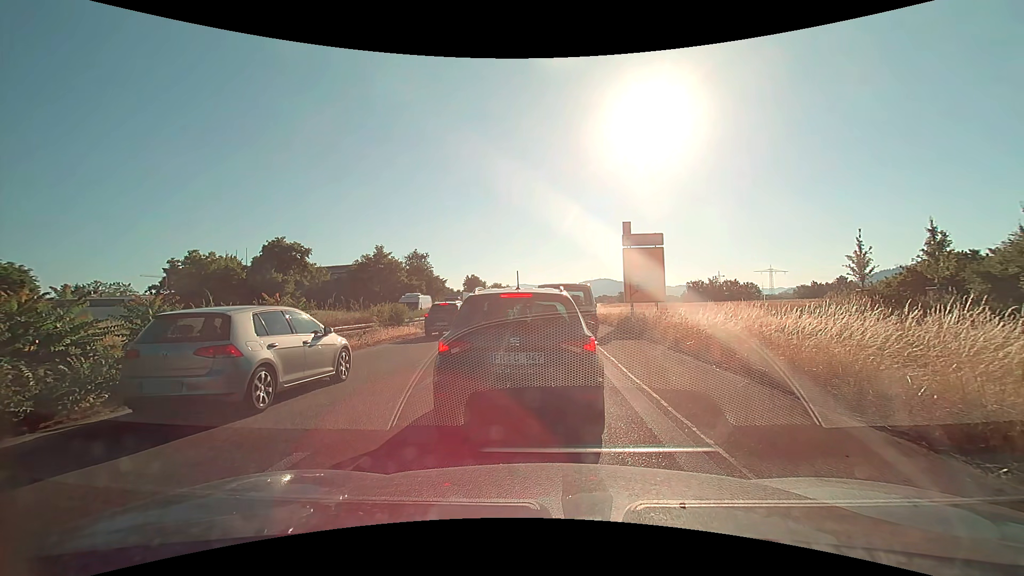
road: trunk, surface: asphalt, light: Day
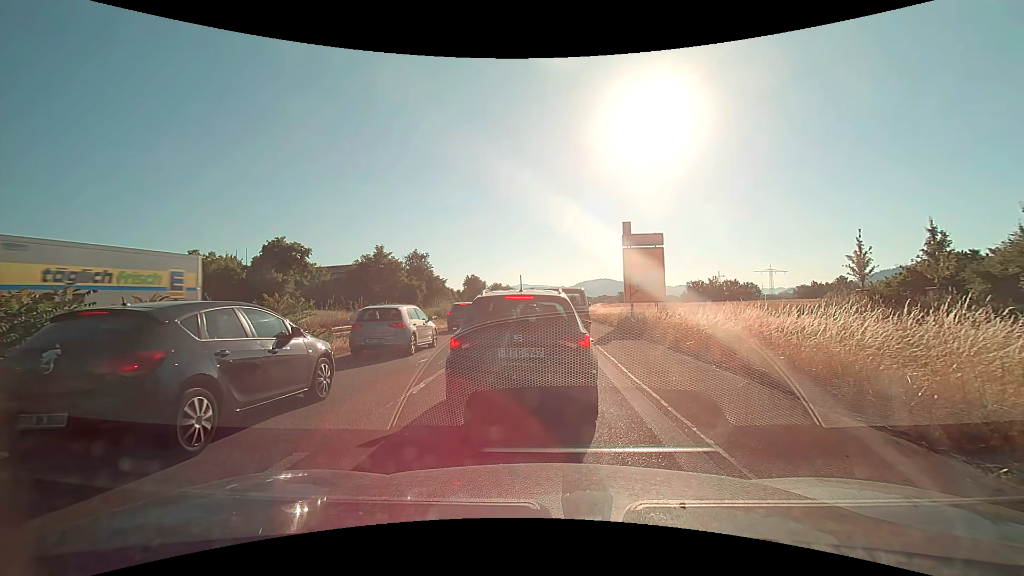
(0.0, 0.0) m; 0°
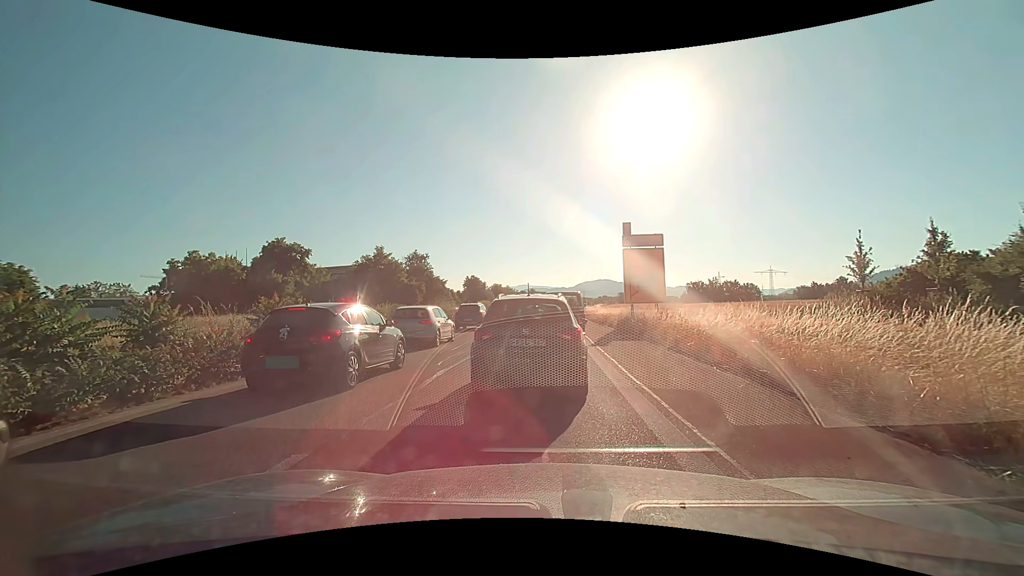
(0.0, 0.0) m; 0°
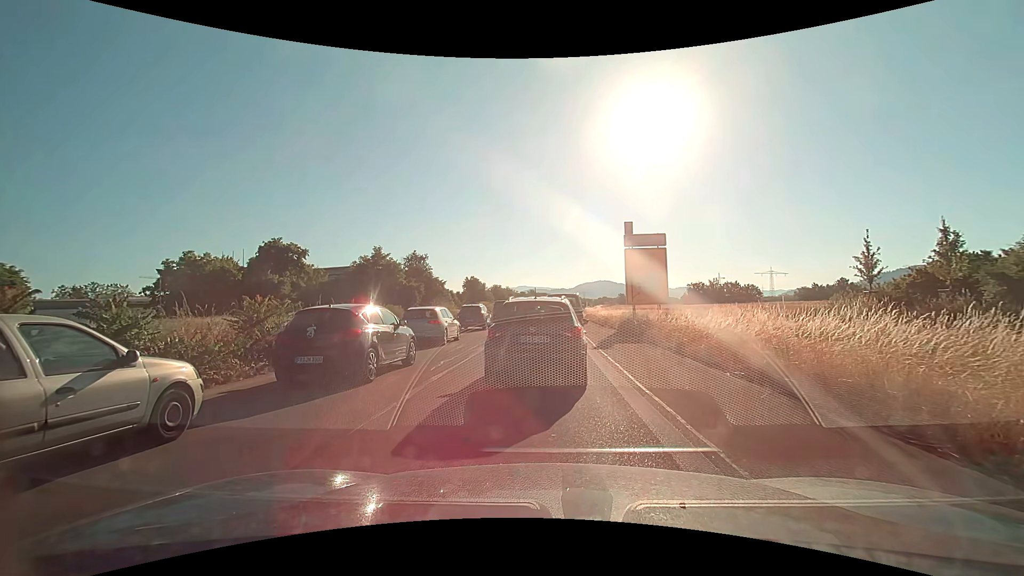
(0.0, +0.9) m; 0°
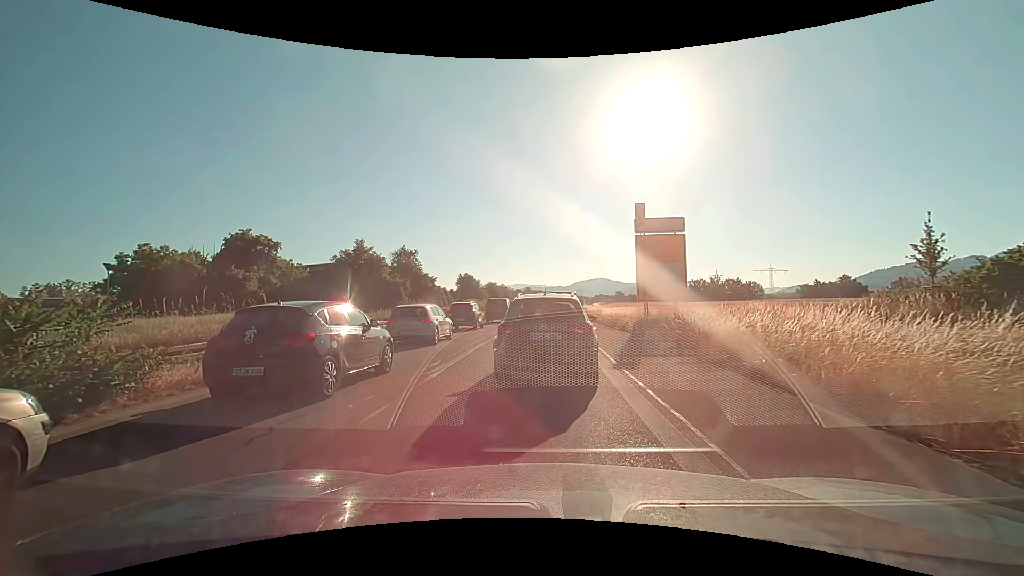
(0.0, +5.8) m; 0°
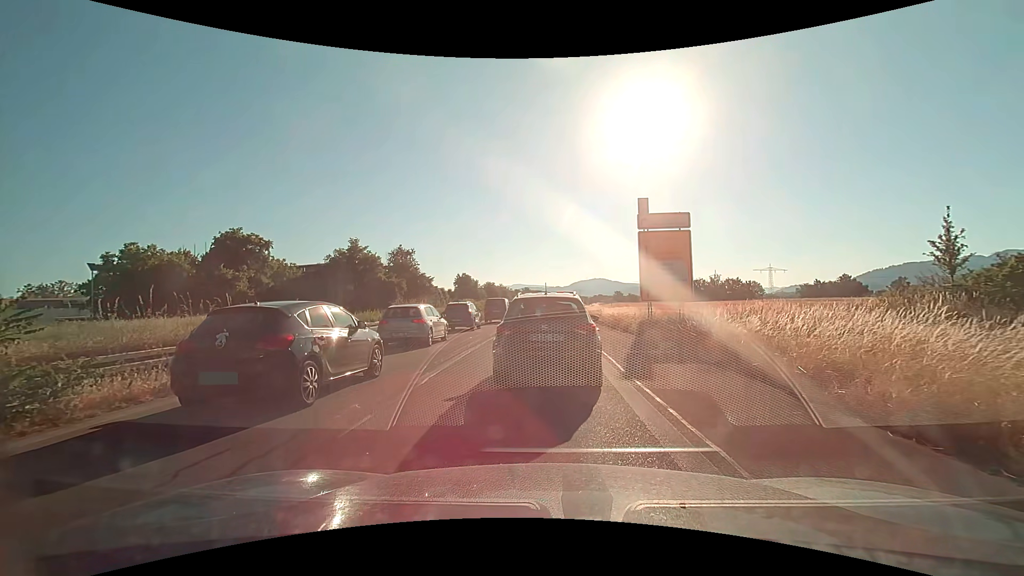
(0.0, +1.5) m; 0°
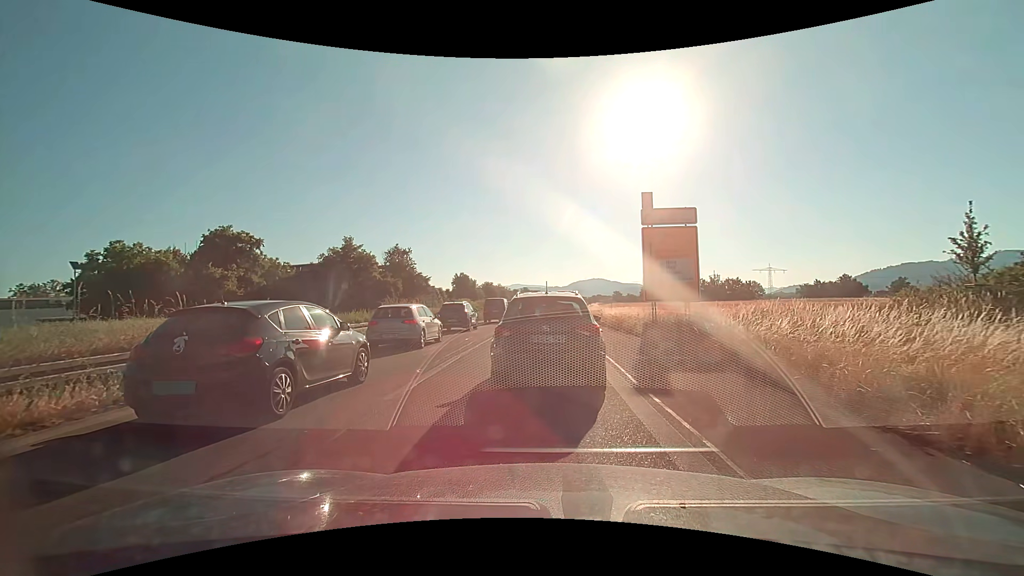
(0.0, +1.5) m; +1°
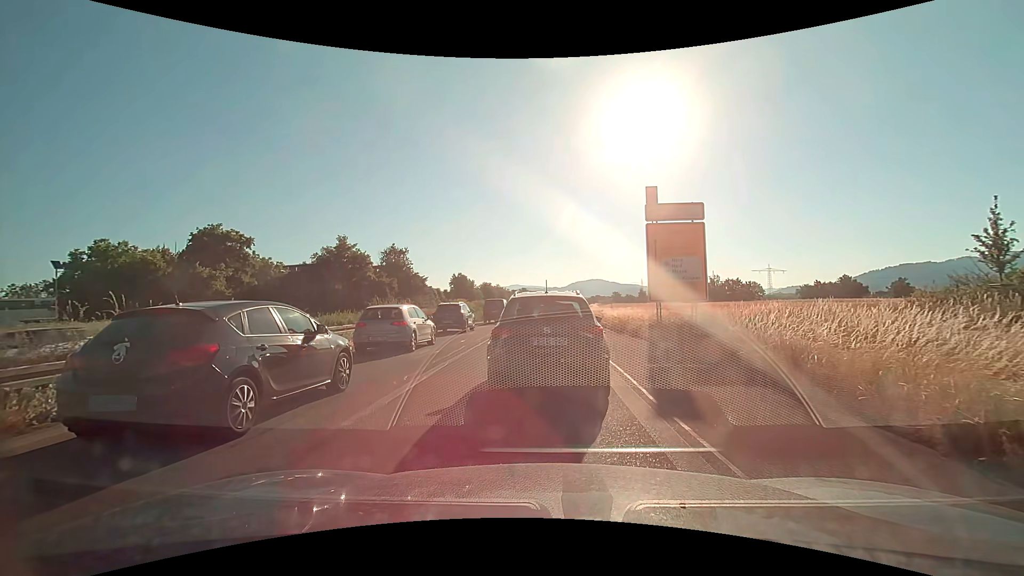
(0.0, +1.5) m; +1°
